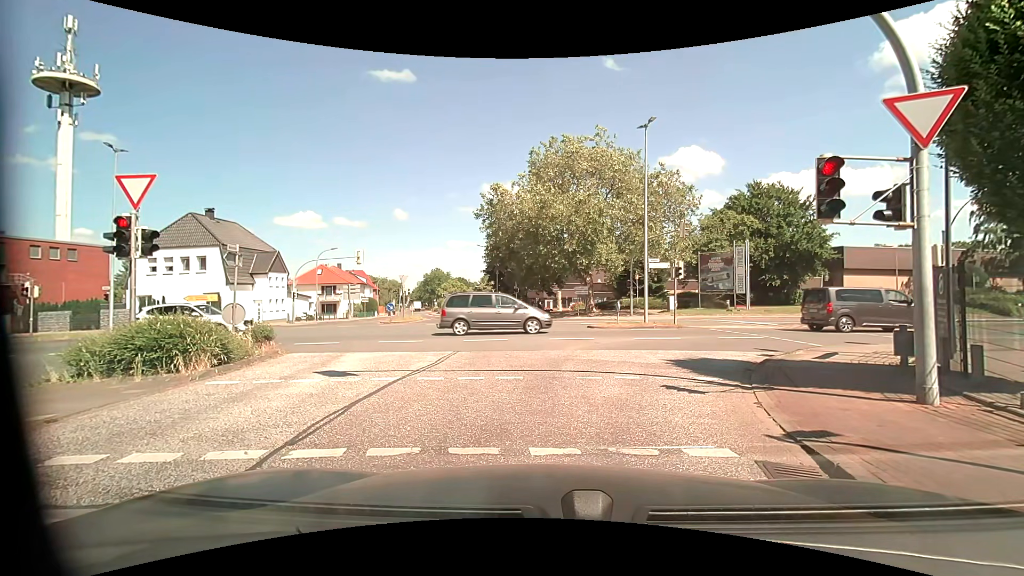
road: unclassified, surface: asphalt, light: Day
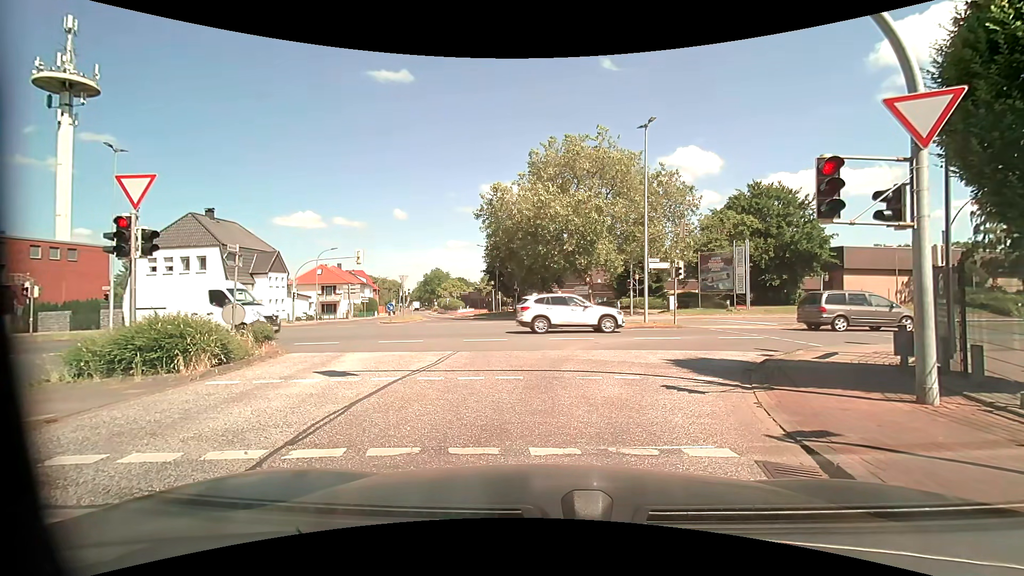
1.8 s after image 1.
(0.0, 0.0) m; 0°
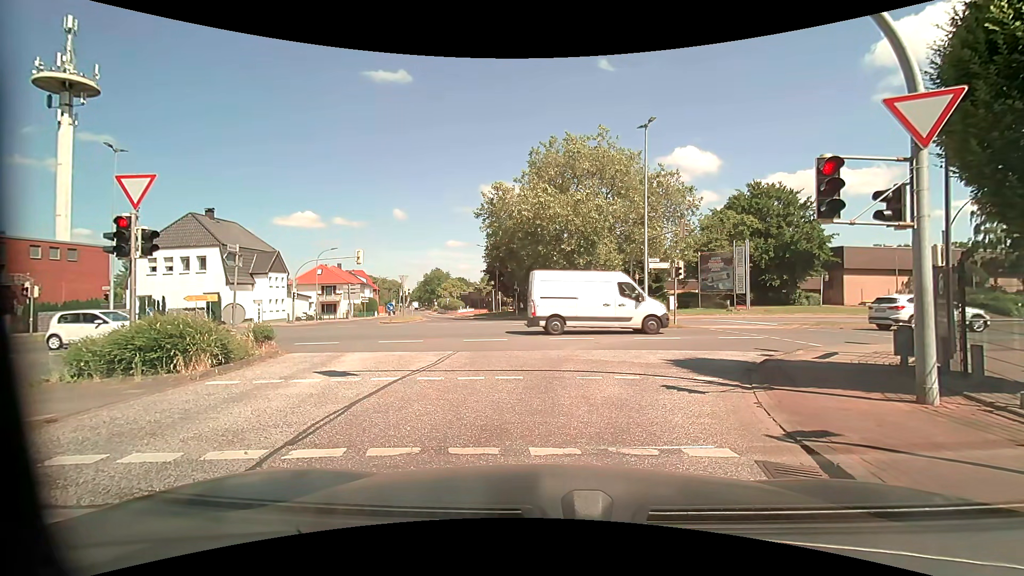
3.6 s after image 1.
(0.0, 0.0) m; 0°
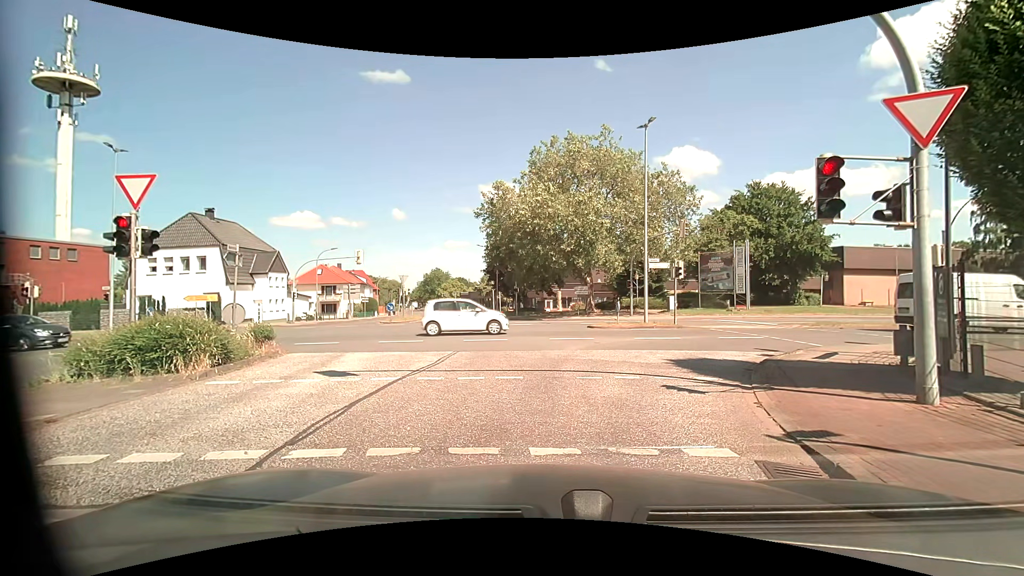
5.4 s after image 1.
(0.0, 0.0) m; 0°
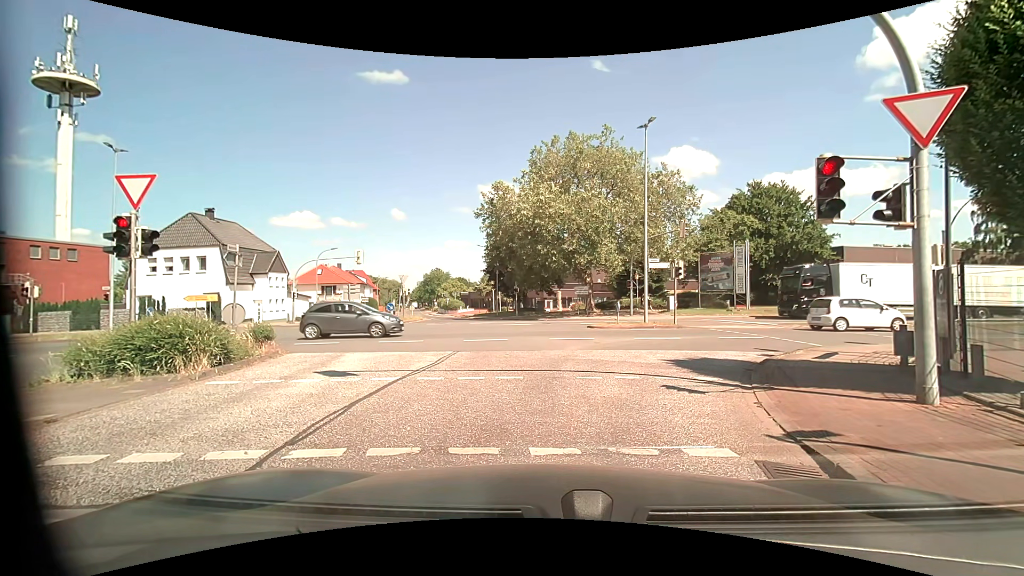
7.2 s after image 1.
(0.0, 0.0) m; 0°
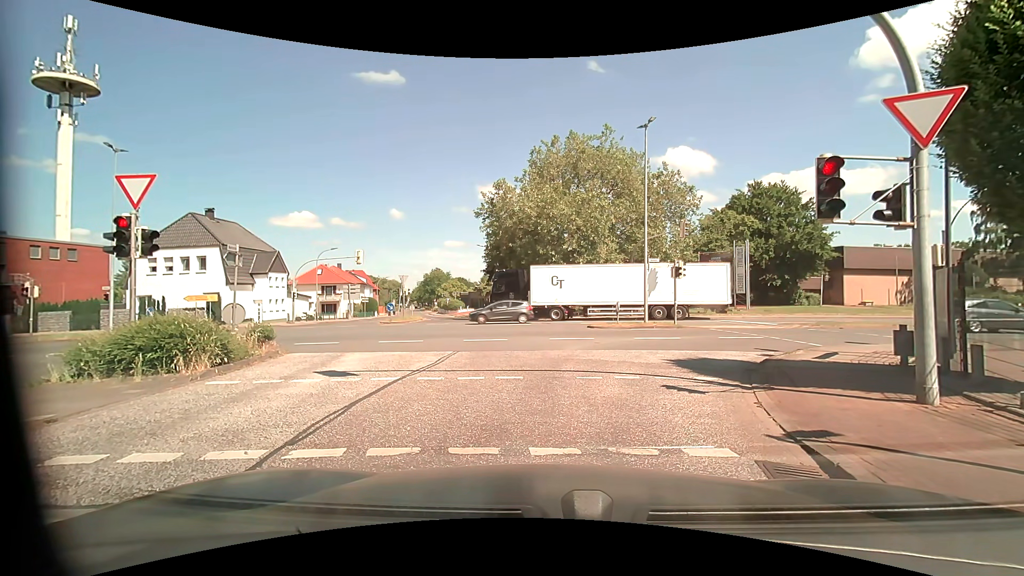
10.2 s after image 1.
(0.0, 0.0) m; 0°
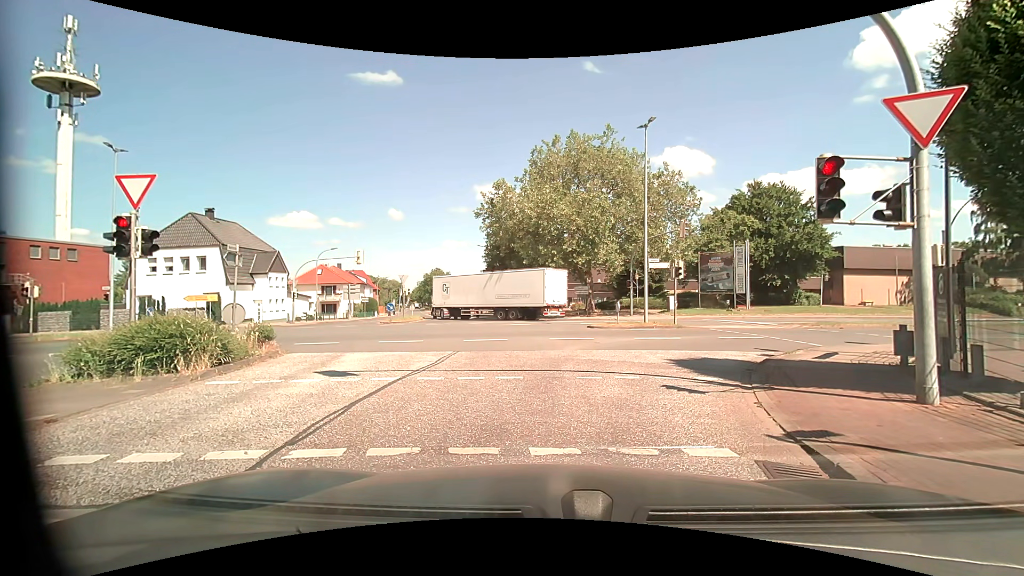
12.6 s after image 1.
(0.0, 0.0) m; 0°
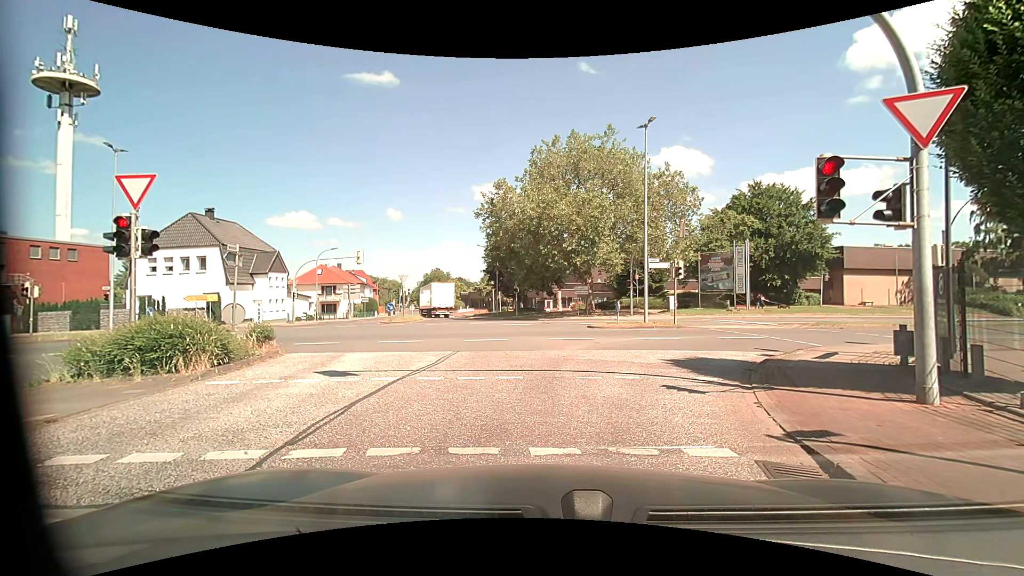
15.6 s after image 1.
(0.0, 0.0) m; 0°
(0, +10) (+5, +19) (+13, +24) (+23, +26) (+33, +28) (+42, +30) (+52, +32) (+62, +34) (+72, +36) (+82, +38) m
